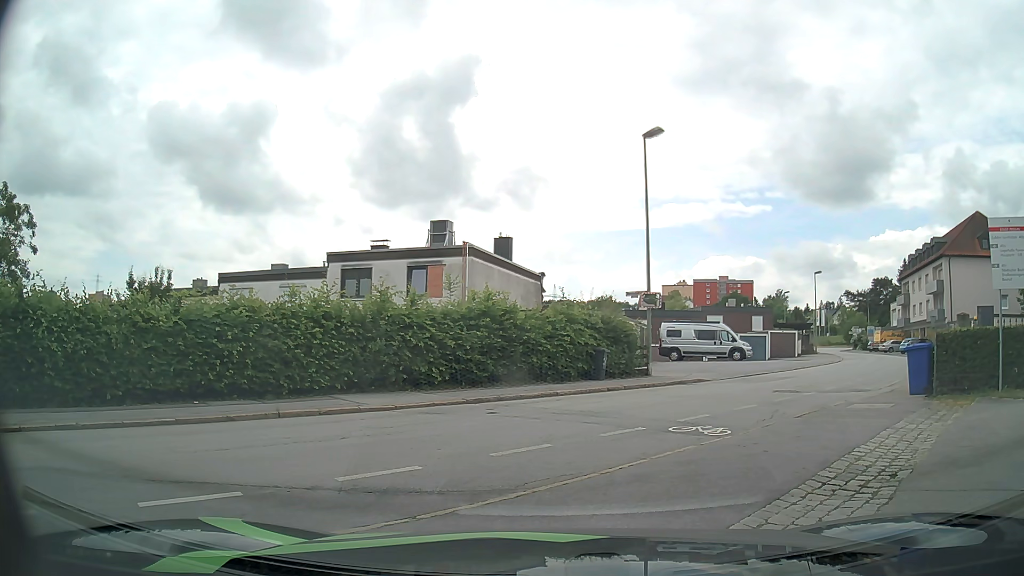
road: residential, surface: asphalt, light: Day
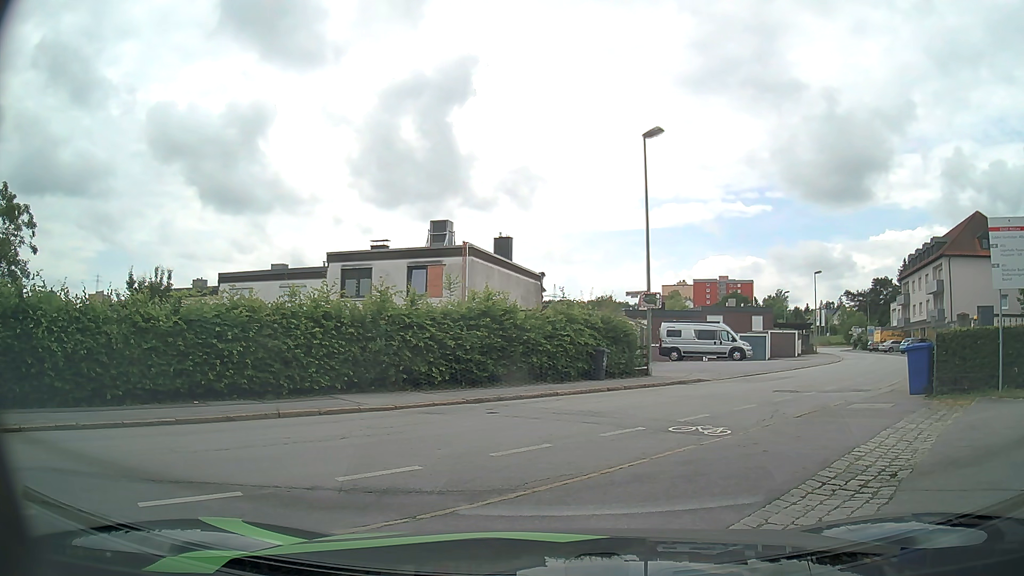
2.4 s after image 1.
(0.0, 0.0) m; 0°
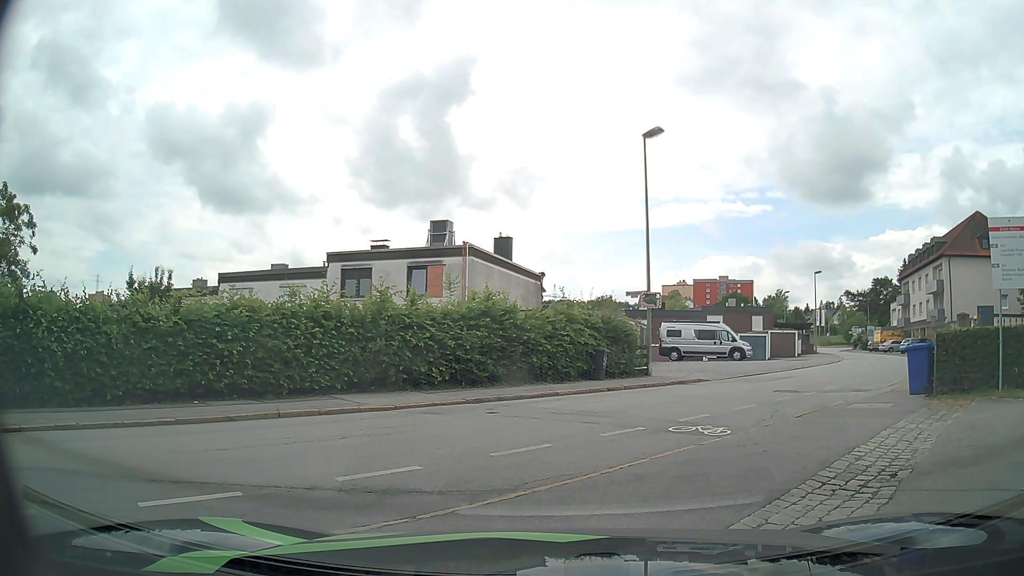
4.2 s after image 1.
(0.0, 0.0) m; 0°
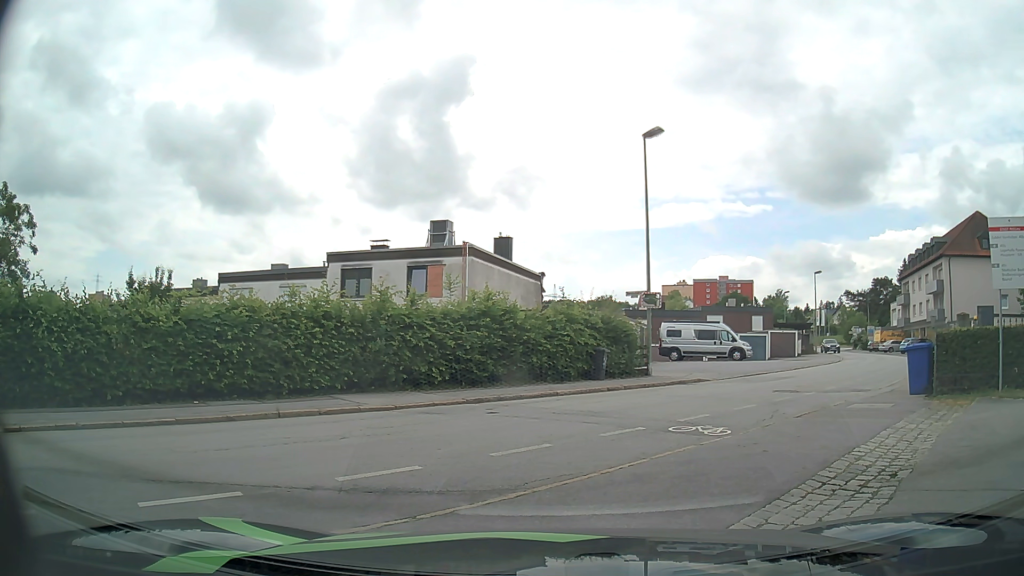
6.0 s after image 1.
(0.0, 0.0) m; 0°
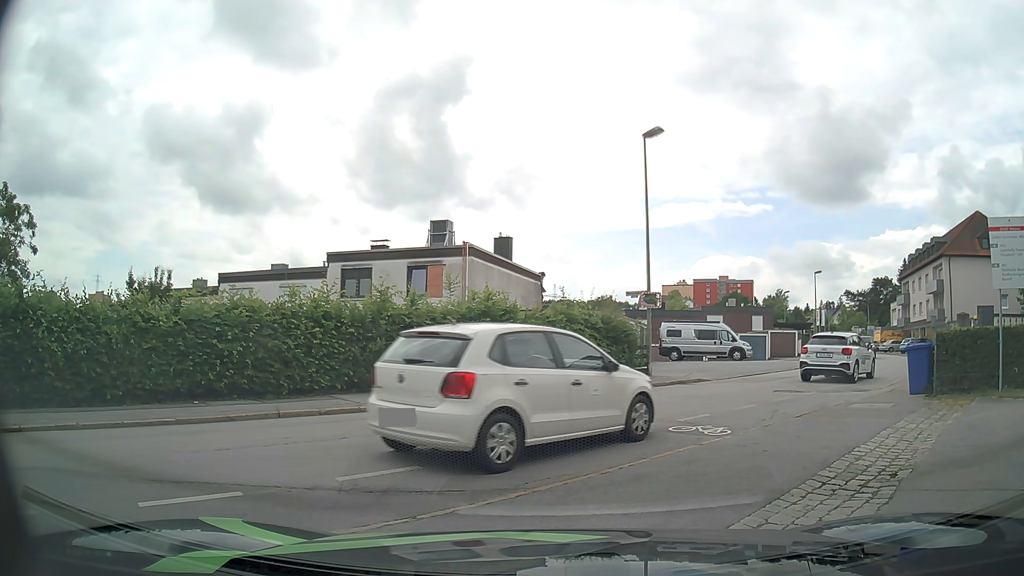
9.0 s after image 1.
(0.0, 0.0) m; 0°
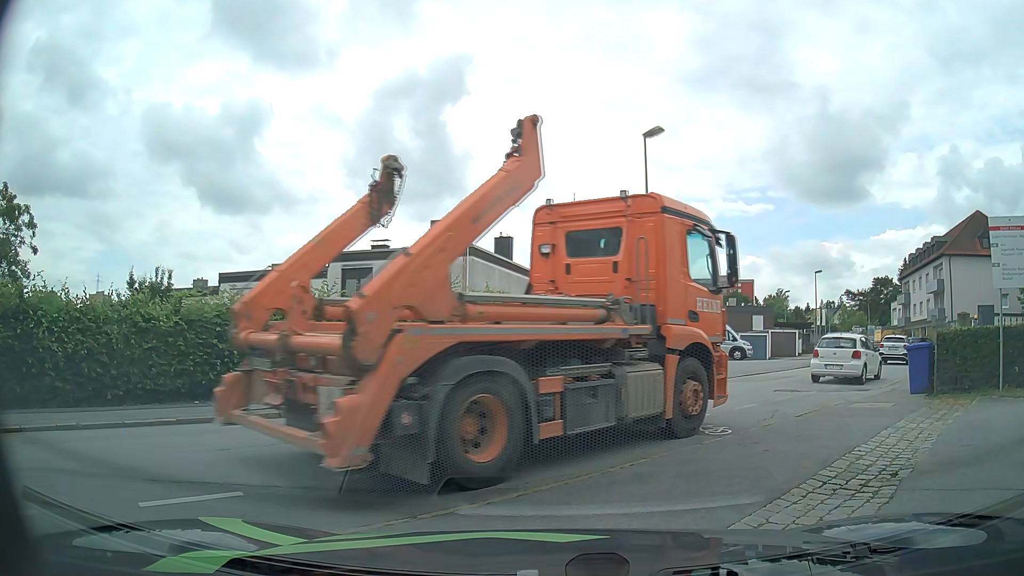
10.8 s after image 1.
(0.0, 0.0) m; 0°
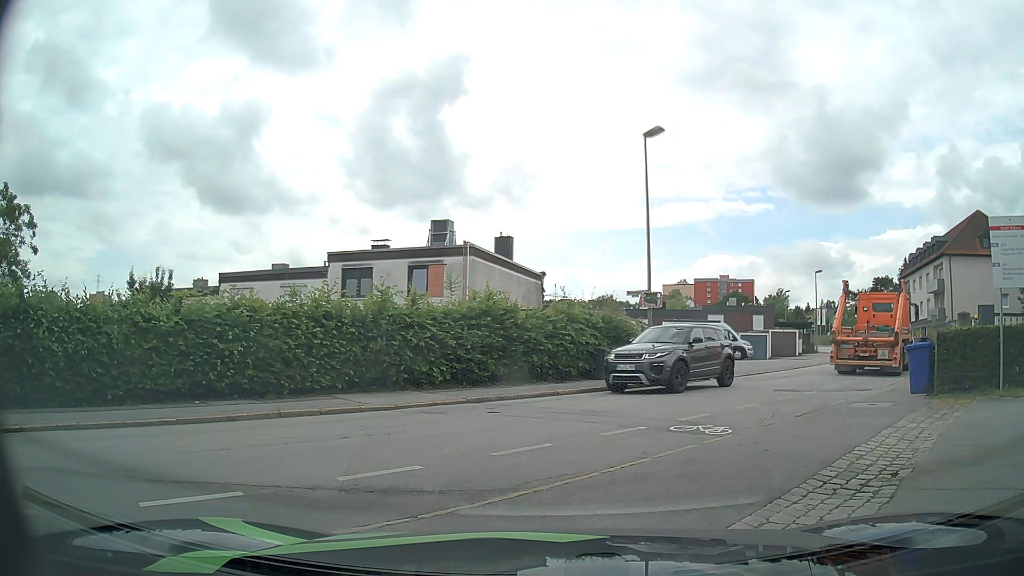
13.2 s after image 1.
(0.0, 0.0) m; 0°
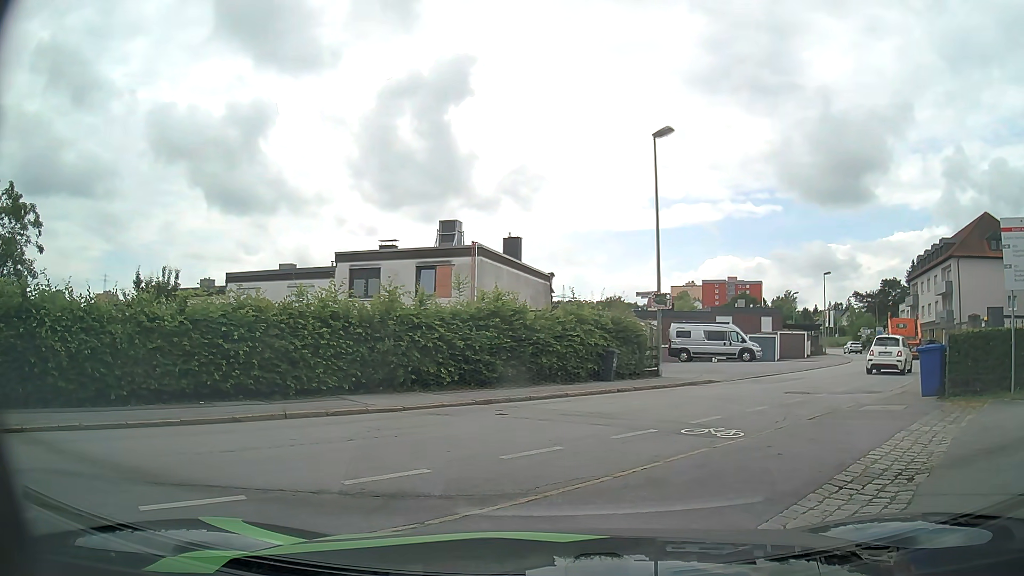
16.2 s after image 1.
(0.0, +0.1) m; 0°
